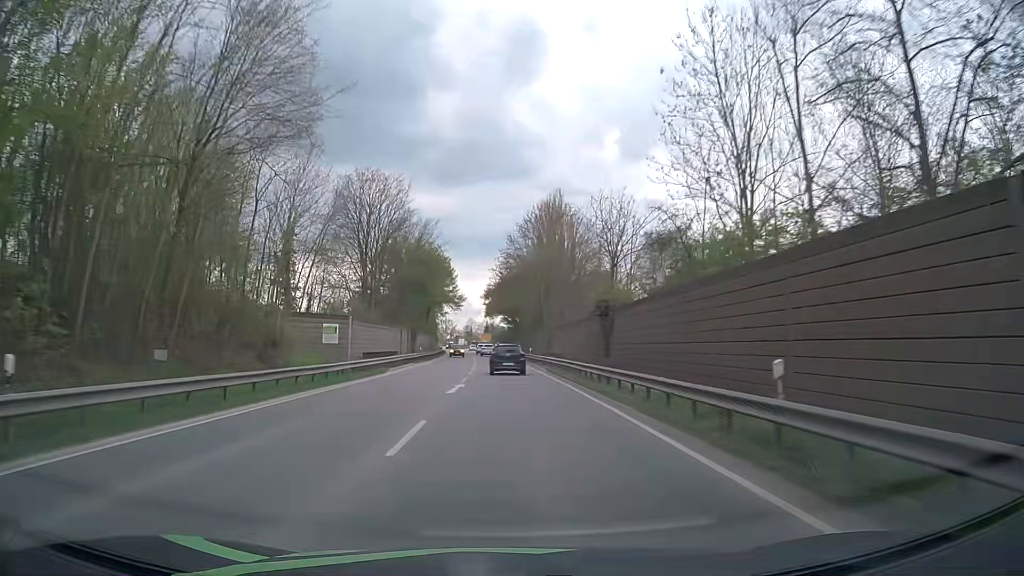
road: primary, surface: asphalt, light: Day
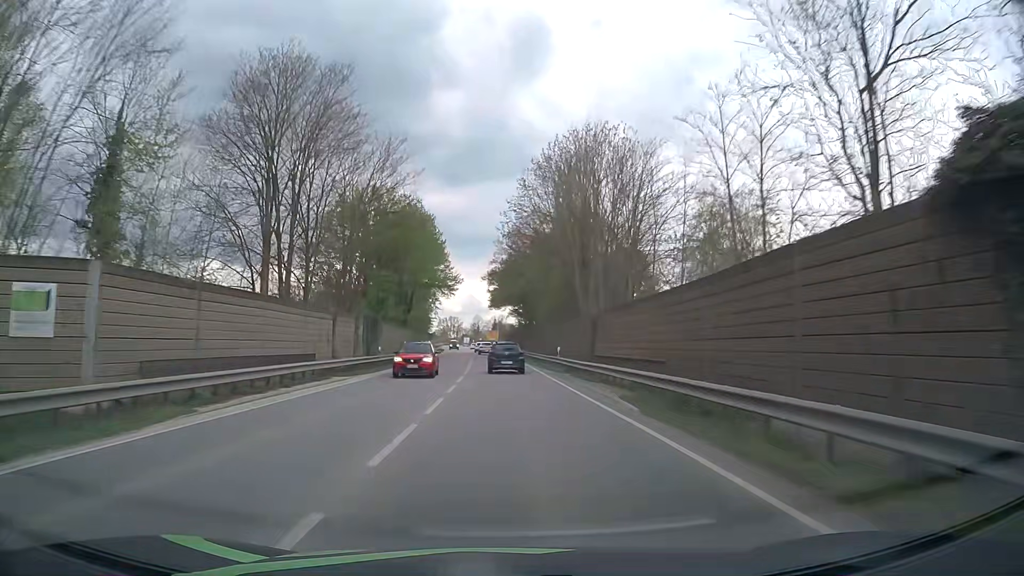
(-0.2, +24.6) m; -1°
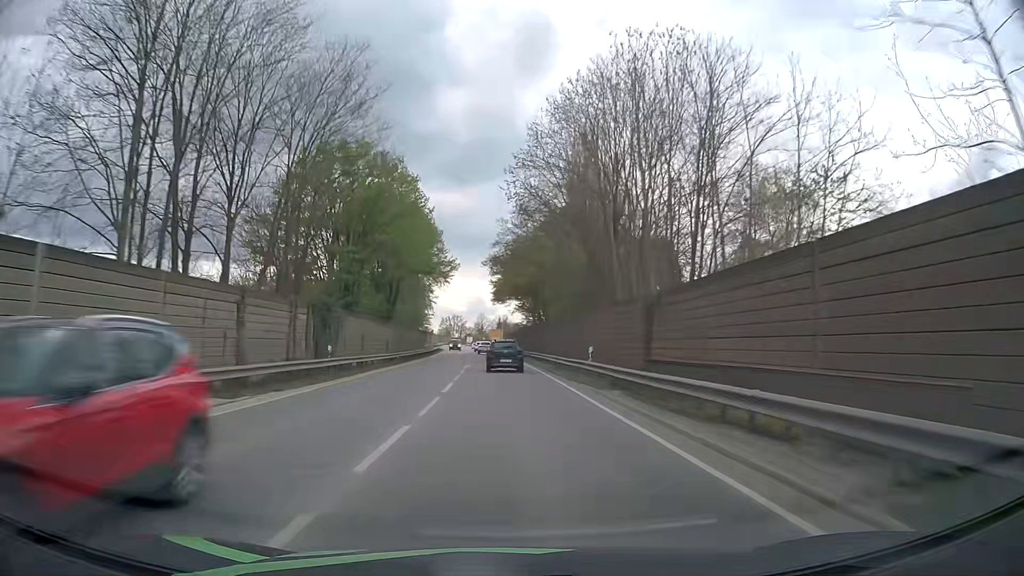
(-0.1, +12.3) m; 0°
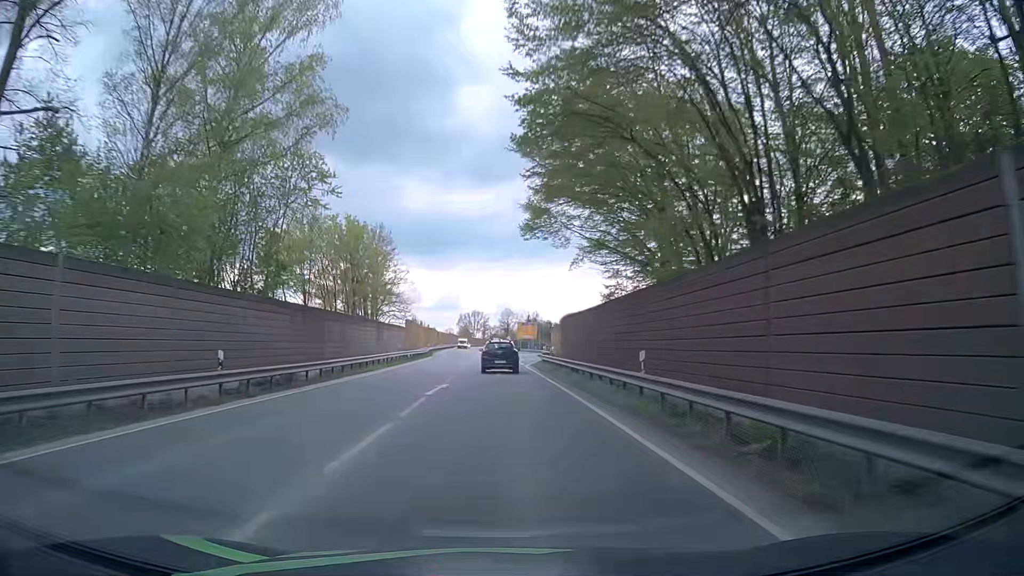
(-1.3, +59.5) m; -3°
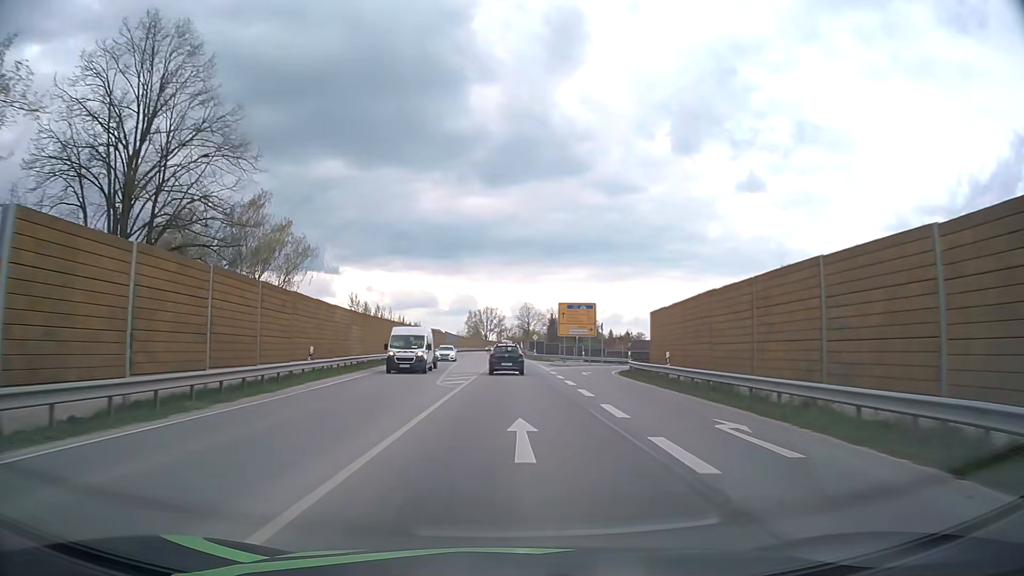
(-0.8, +57.1) m; -1°
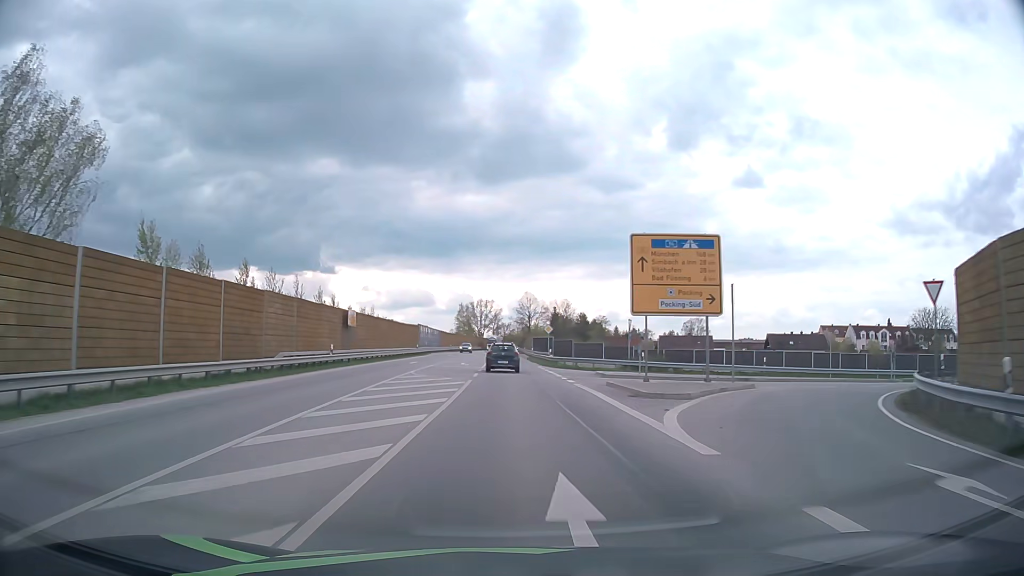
(+0.1, +34.7) m; 0°
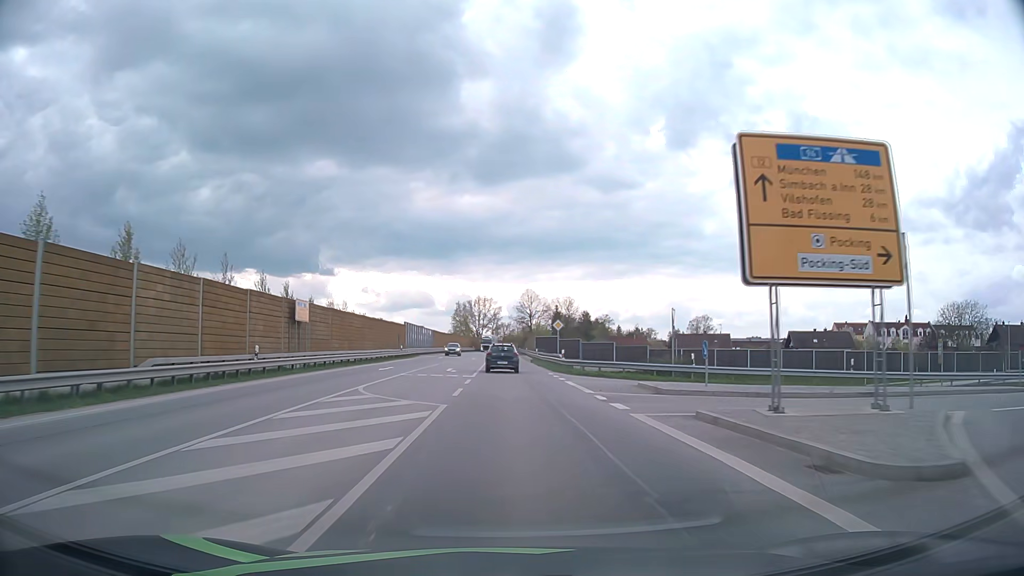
(0.0, +11.6) m; 0°
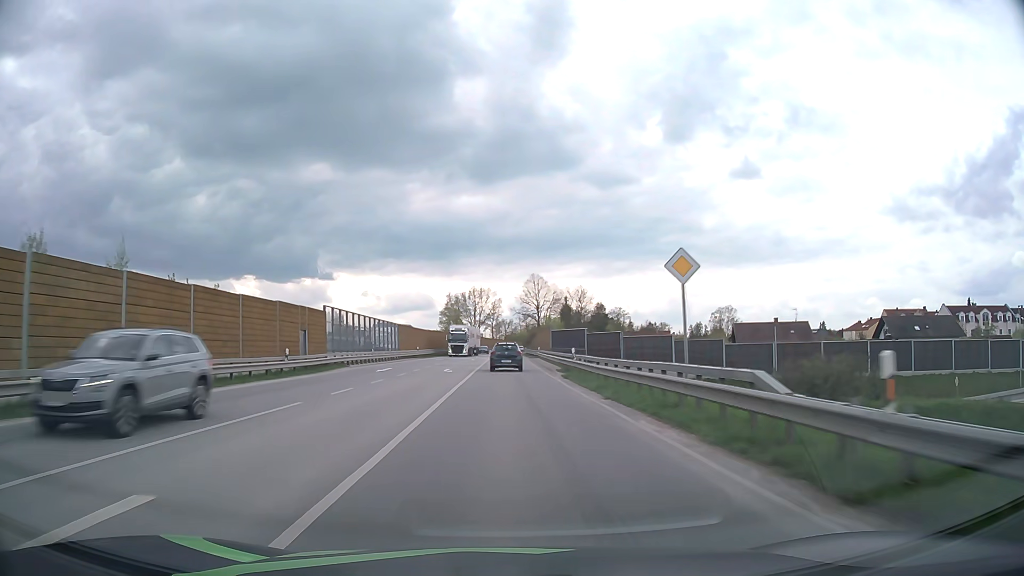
(0.0, +35.1) m; 0°
(0, +10) (0, +20) (0, +30) (0, +40) (0, +50) (0, +60) (0, +70) (0, +80) (0, +90) (0, +100) m
